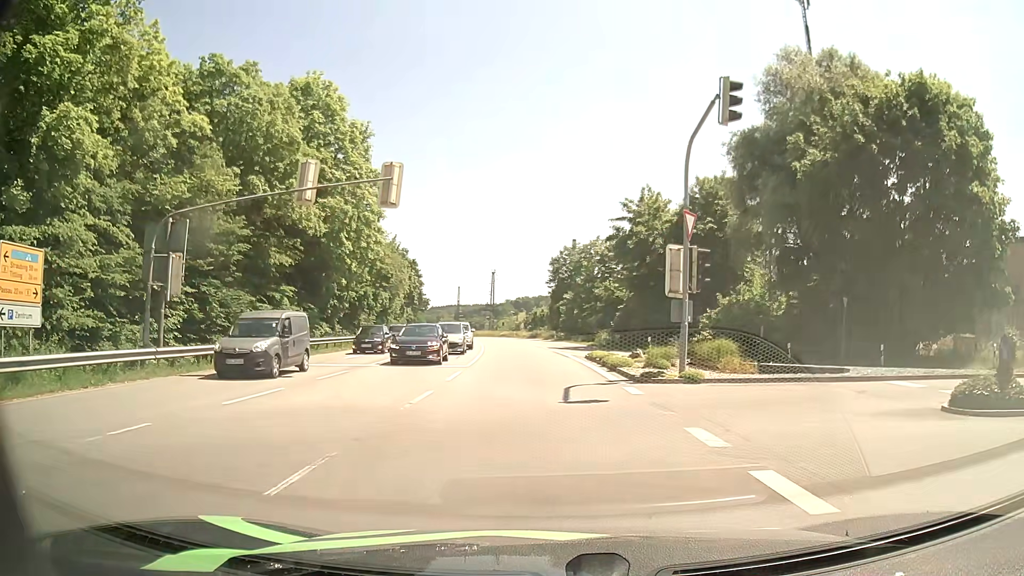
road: primary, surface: asphalt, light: Day
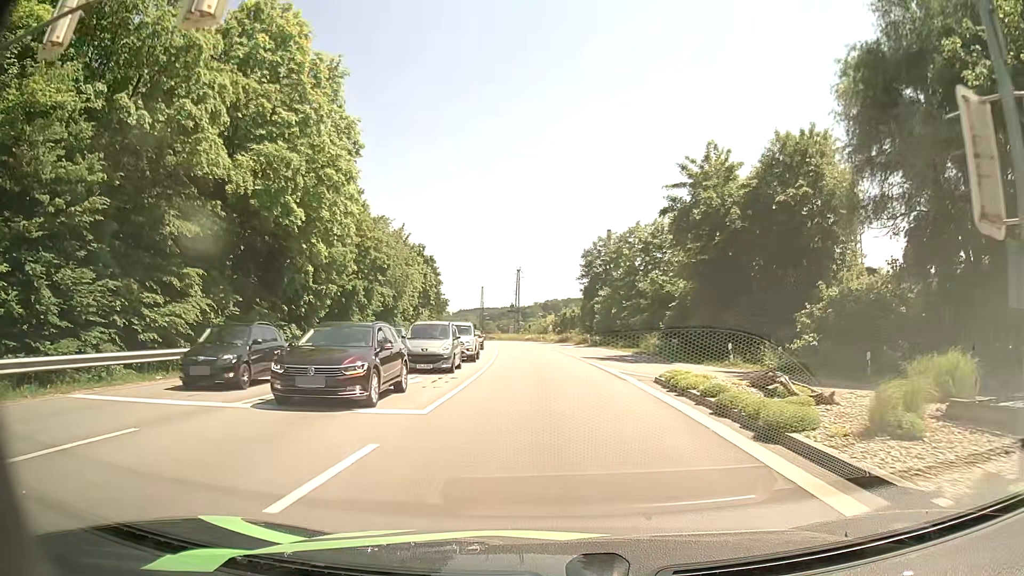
(-0.4, +12.9) m; -3°
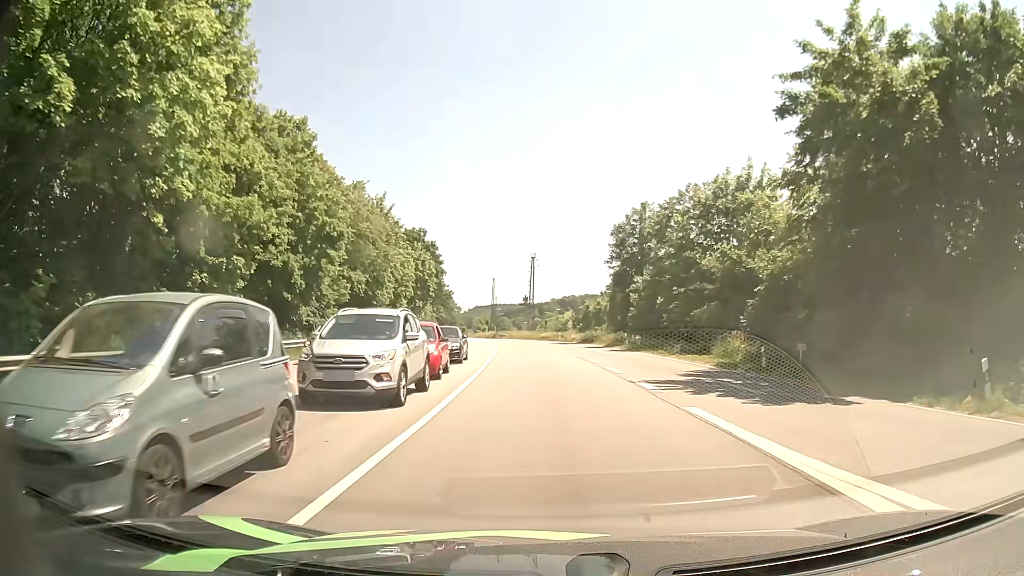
(-0.3, +17.3) m; -2°
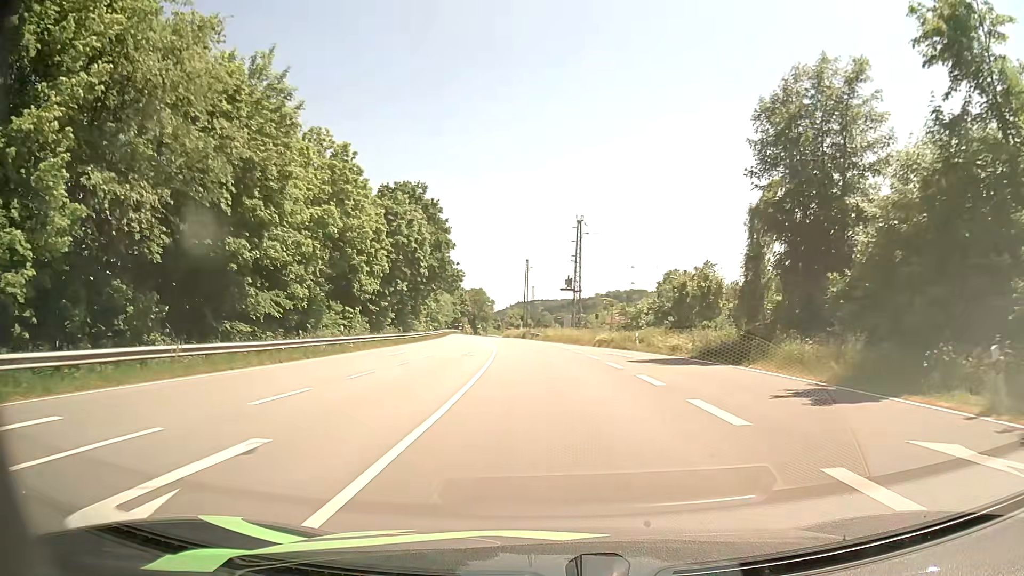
(-1.0, +35.7) m; -3°
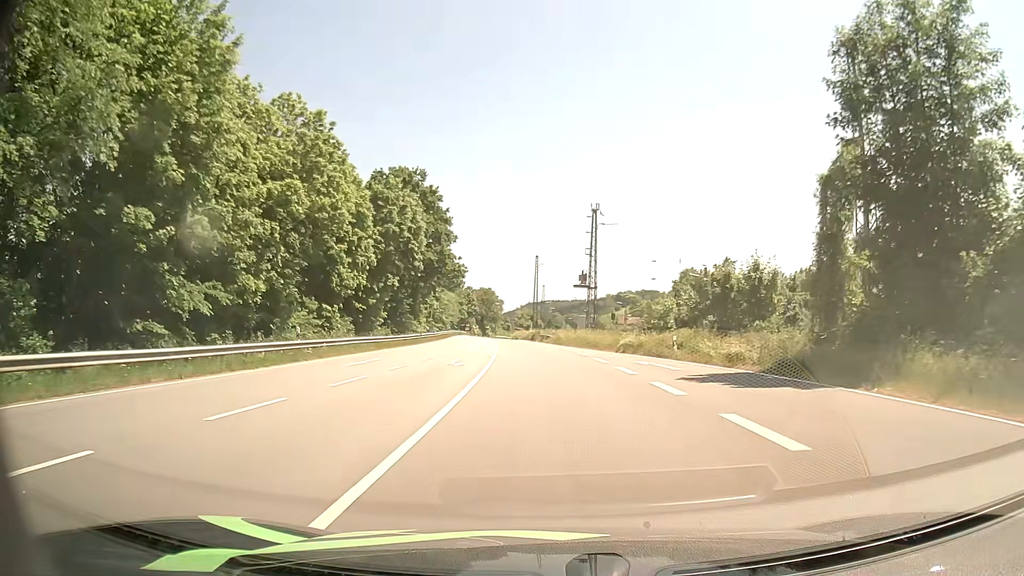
(-0.1, +8.0) m; -1°
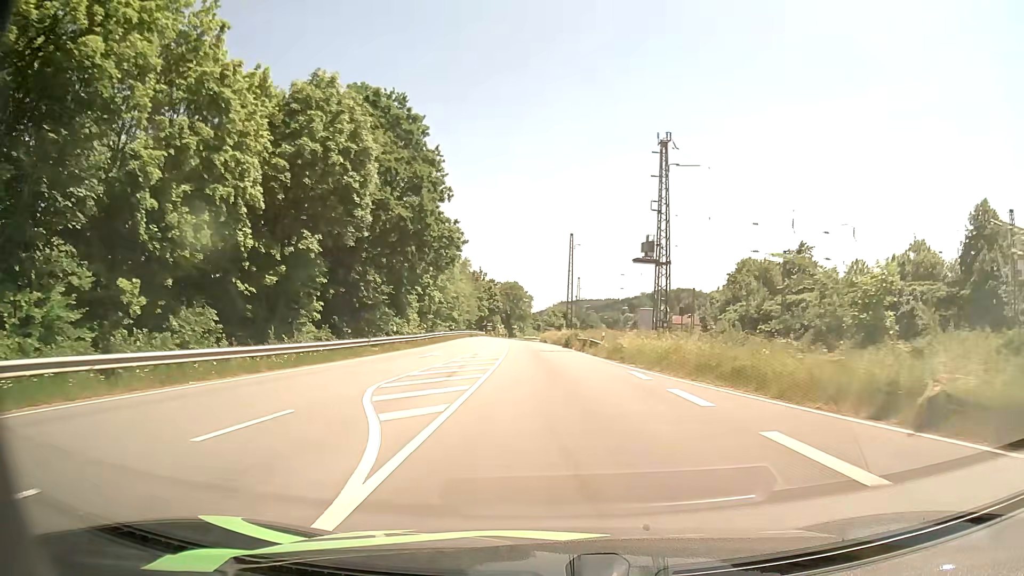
(-0.5, +25.9) m; -2°
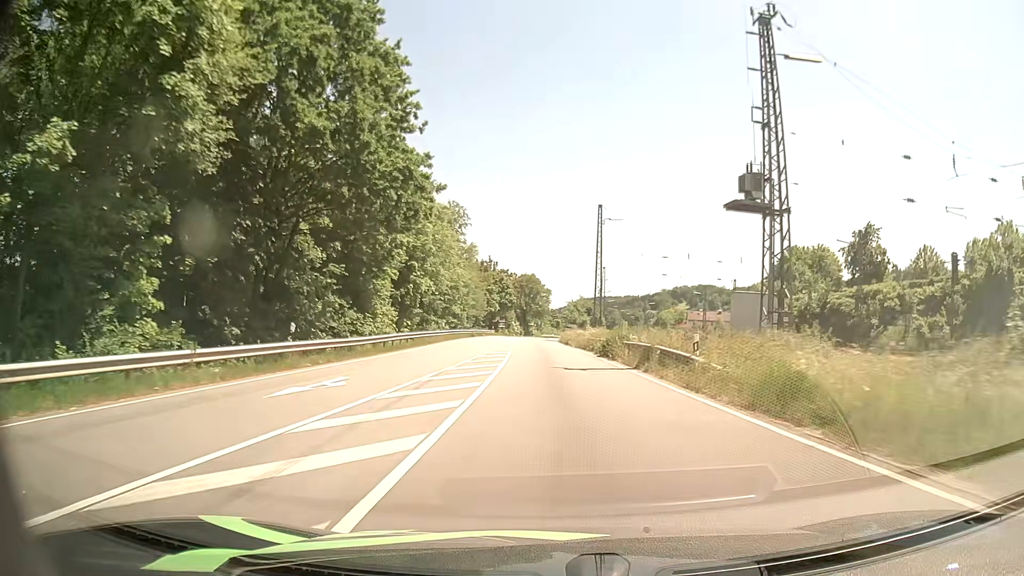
(-0.3, +18.8) m; -2°
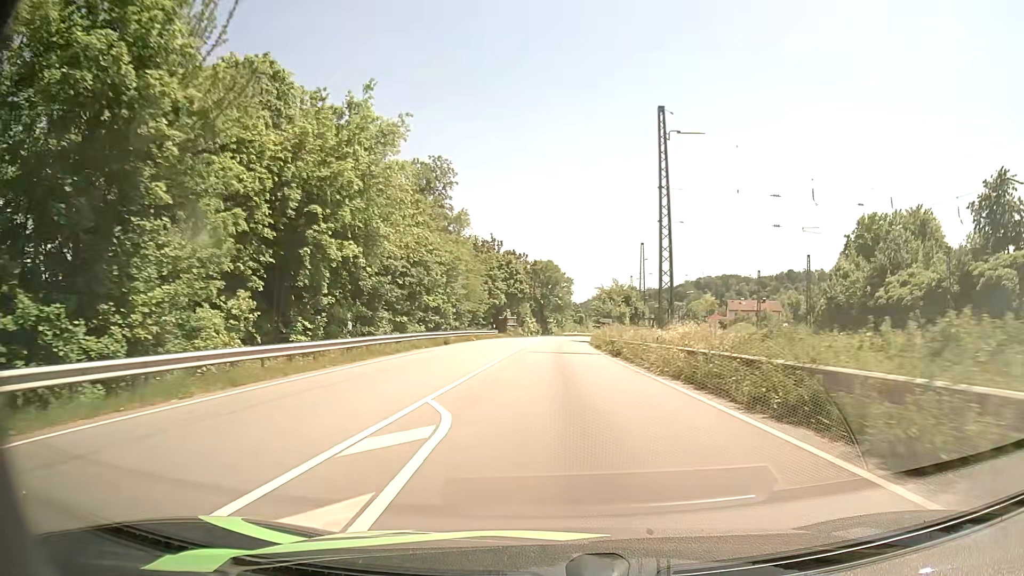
(-0.3, +29.6) m; -2°
(0, +10) (0, +20) (0, +30) (0, +40) (0, +50) (+1, +60) (+1, +70) (+2, +80) (+3, +90) (+4, +100) m
